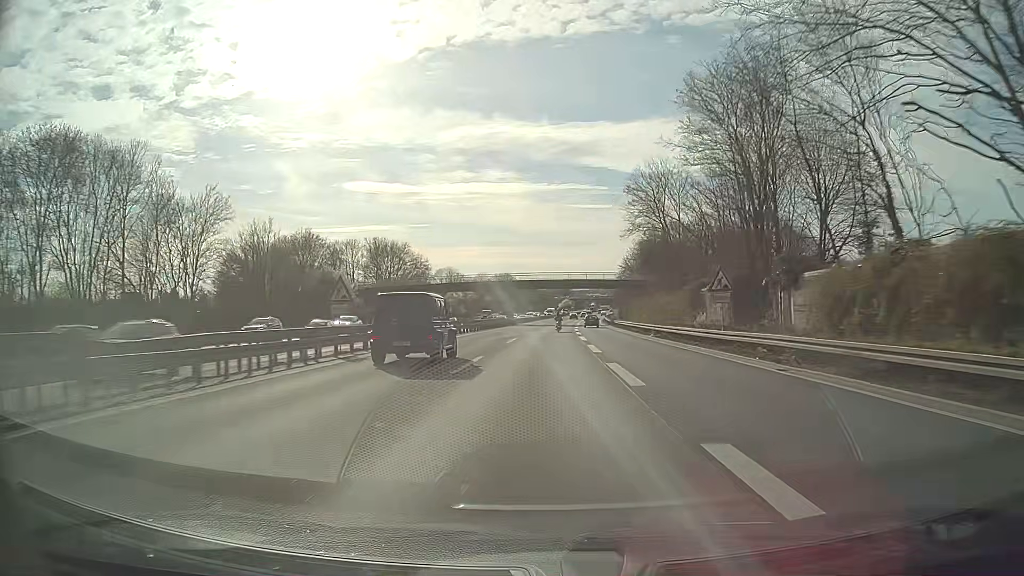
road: motorway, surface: asphalt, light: Day
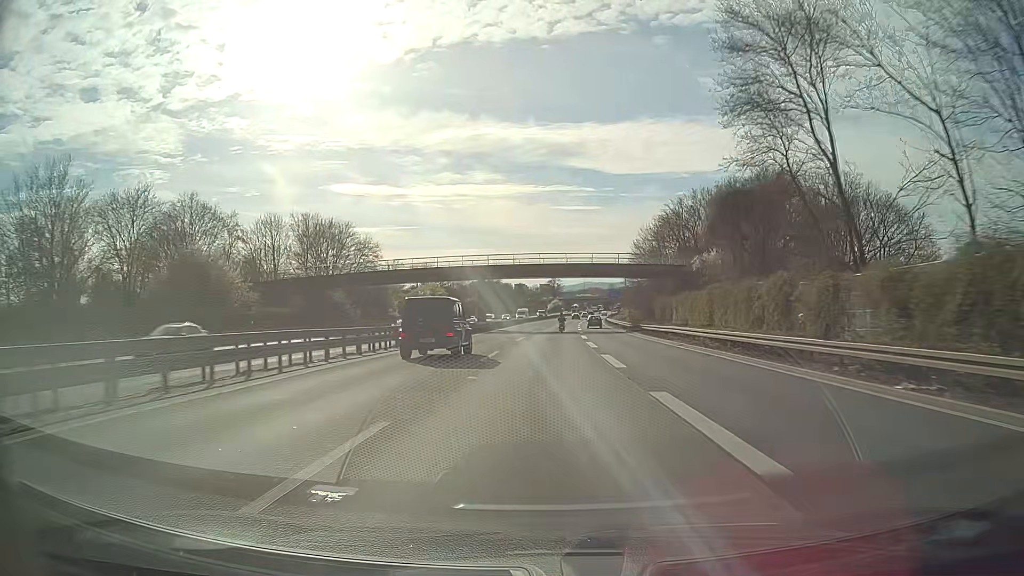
(+0.3, +31.4) m; +1°
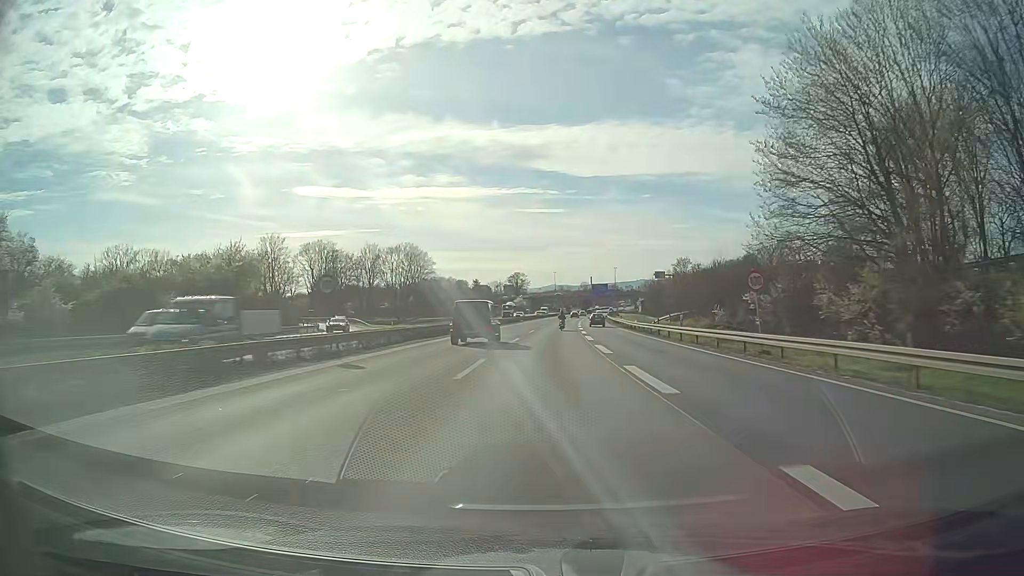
(+2.2, +78.4) m; +4°
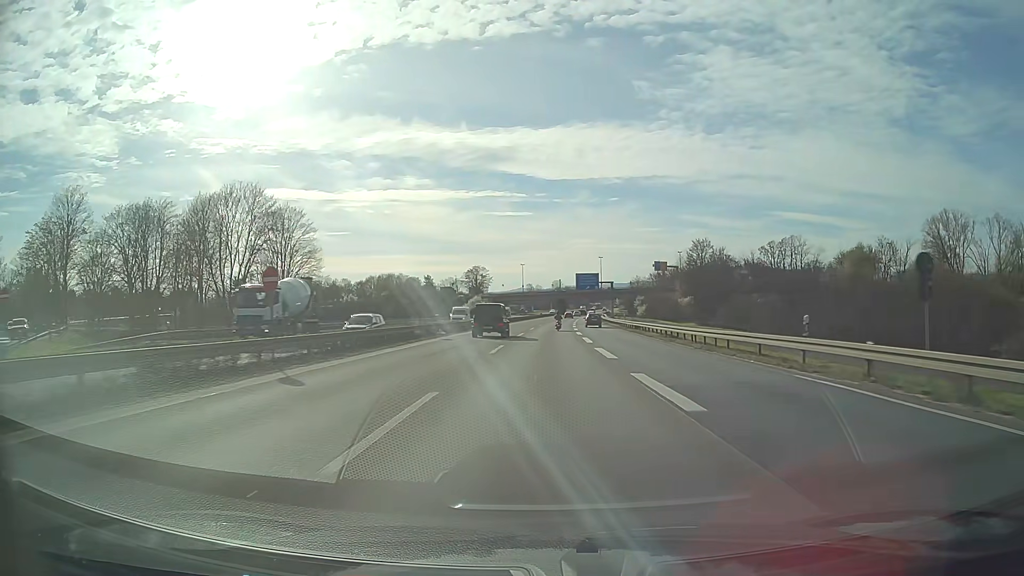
(+0.9, +62.5) m; +2°
(0, +10) (0, +20) (0, +30) (+1, +40) (+1, +50) (+1, +60) (+2, +70) (+2, +80) (+3, +90) (+3, +100) m
